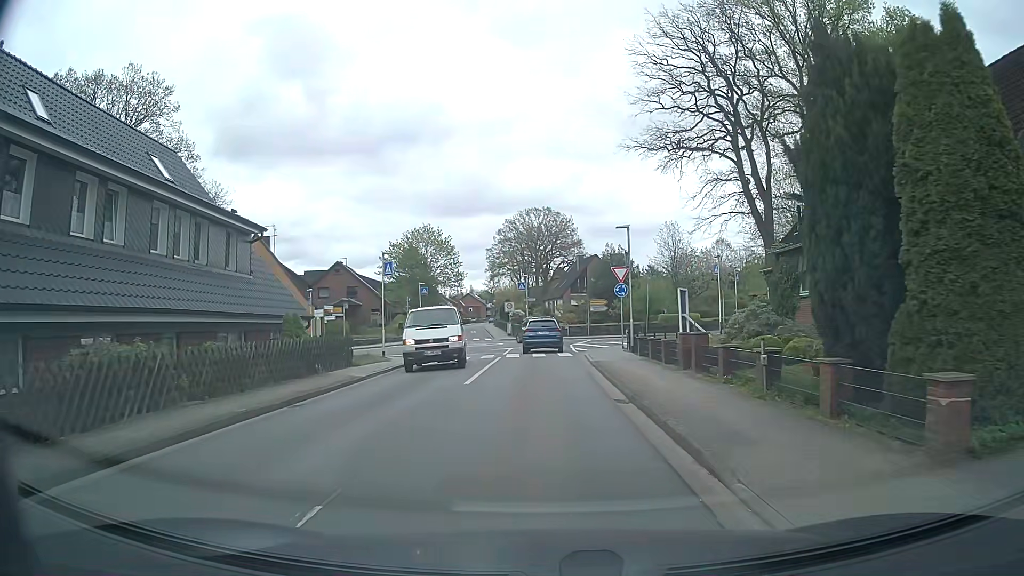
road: tertiary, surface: asphalt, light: Day
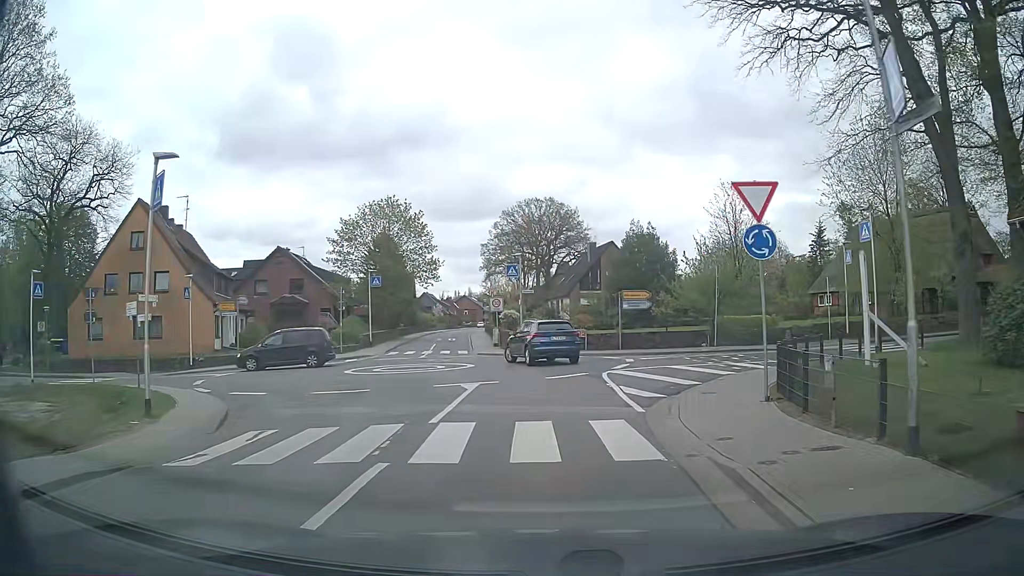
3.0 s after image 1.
(+0.1, +19.1) m; 0°
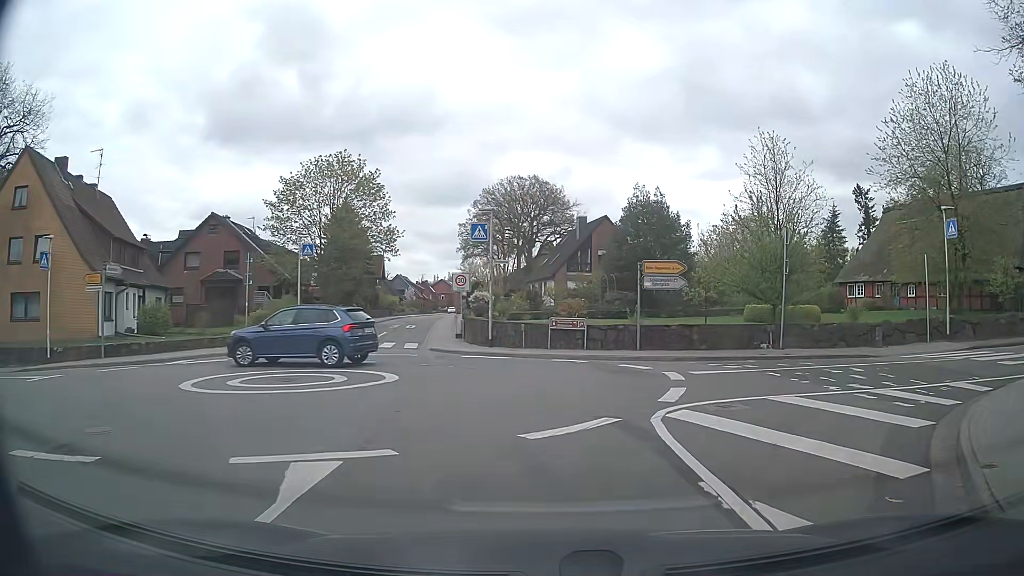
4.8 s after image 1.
(+0.1, +10.4) m; +2°
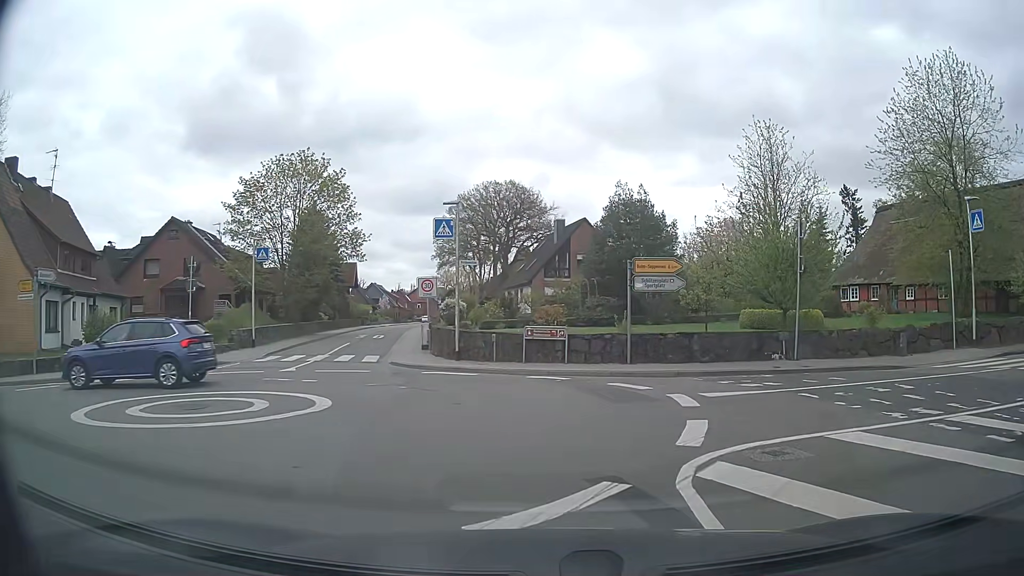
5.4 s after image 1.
(0.0, +2.9) m; +1°
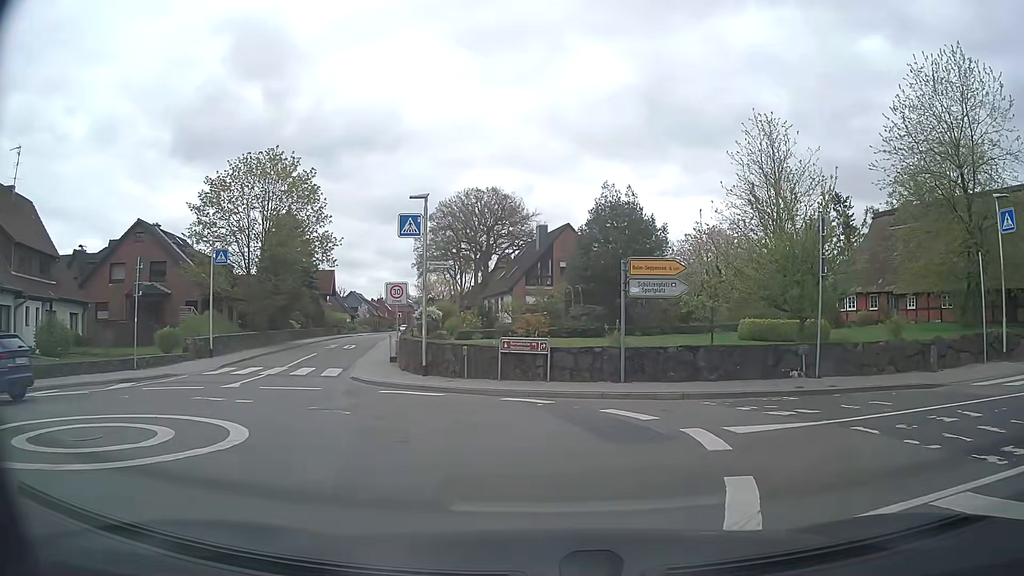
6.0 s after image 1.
(+0.1, +2.6) m; +2°
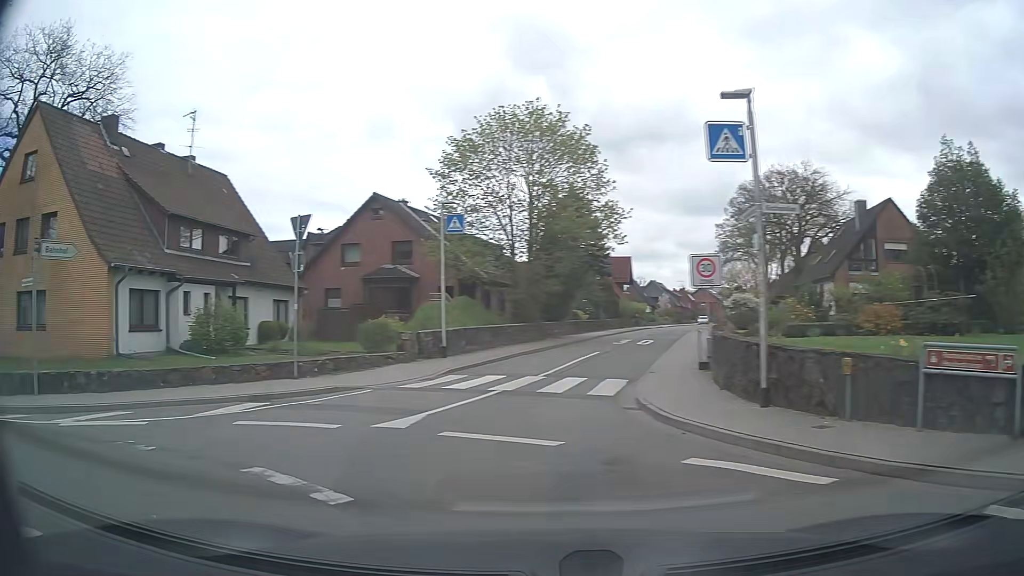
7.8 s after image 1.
(-1.1, +8.2) m; -24°
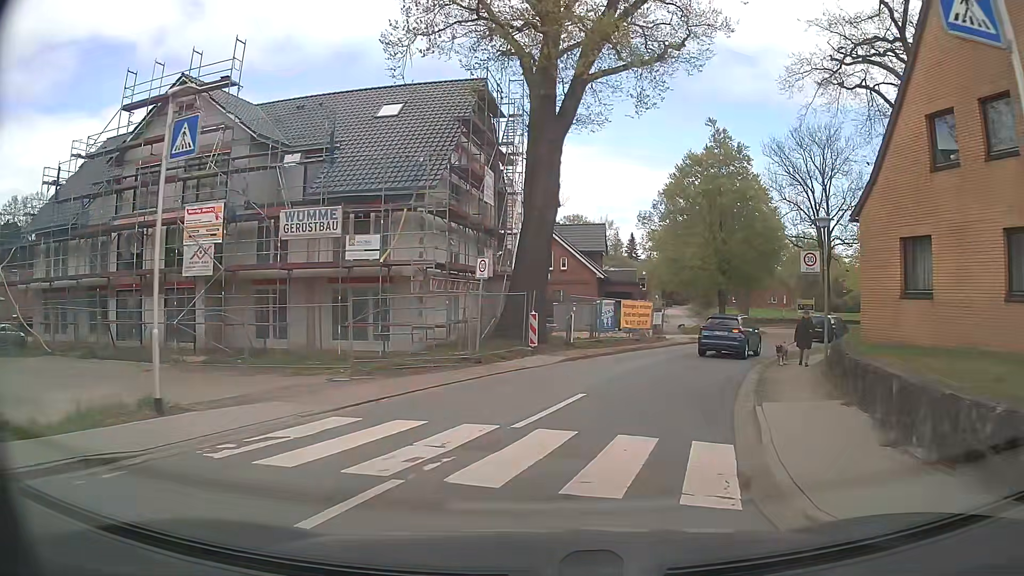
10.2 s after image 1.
(-9.3, +8.5) m; -78°
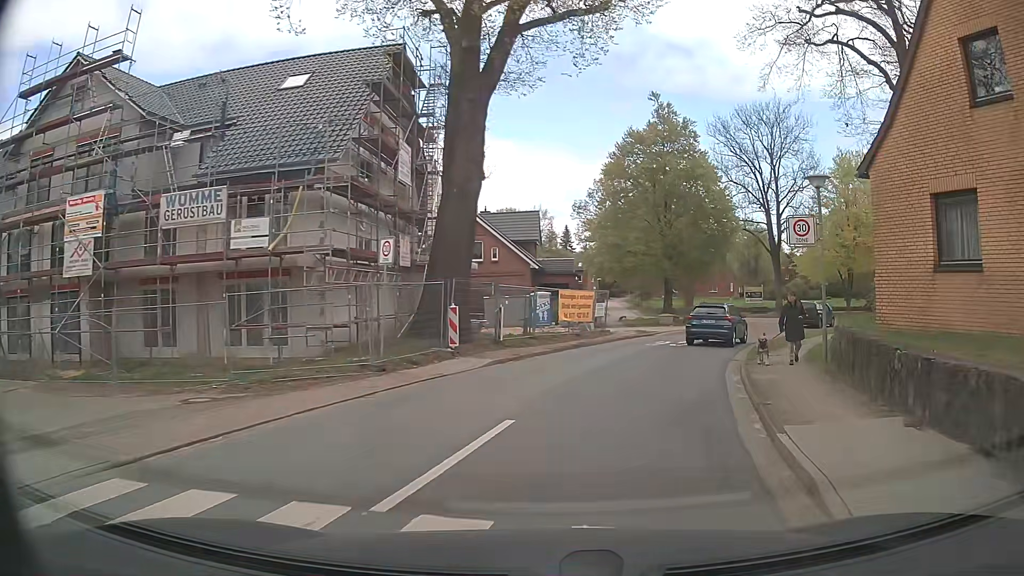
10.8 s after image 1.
(+0.2, +4.2) m; +6°
(+1, +10) (+3, +20) (+7, +29) (+13, +37) (+19, +45) (+27, +51) (+36, +56) (+45, +60) (+54, +64) (+63, +67) m
